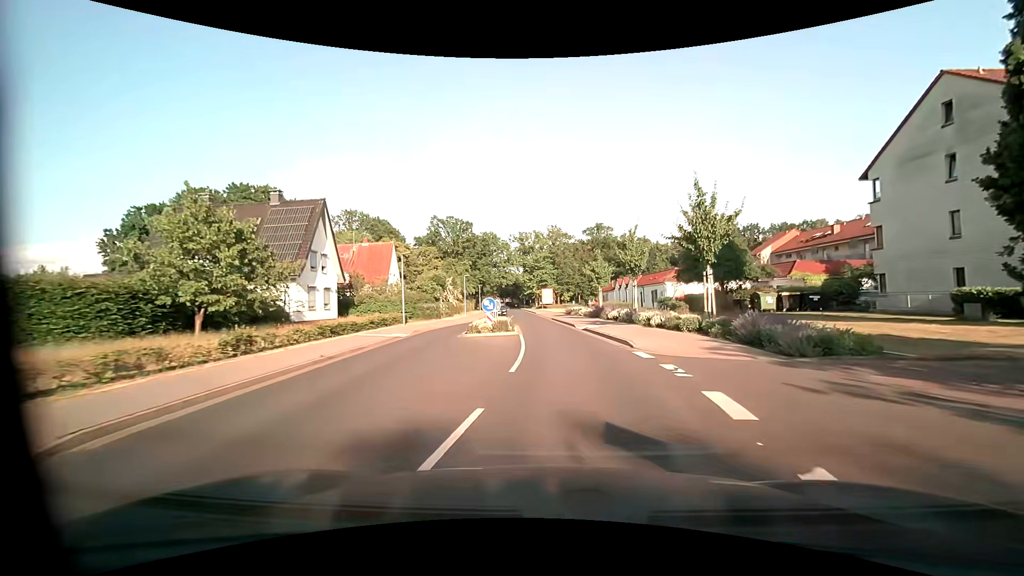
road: unclassified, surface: asphalt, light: Day
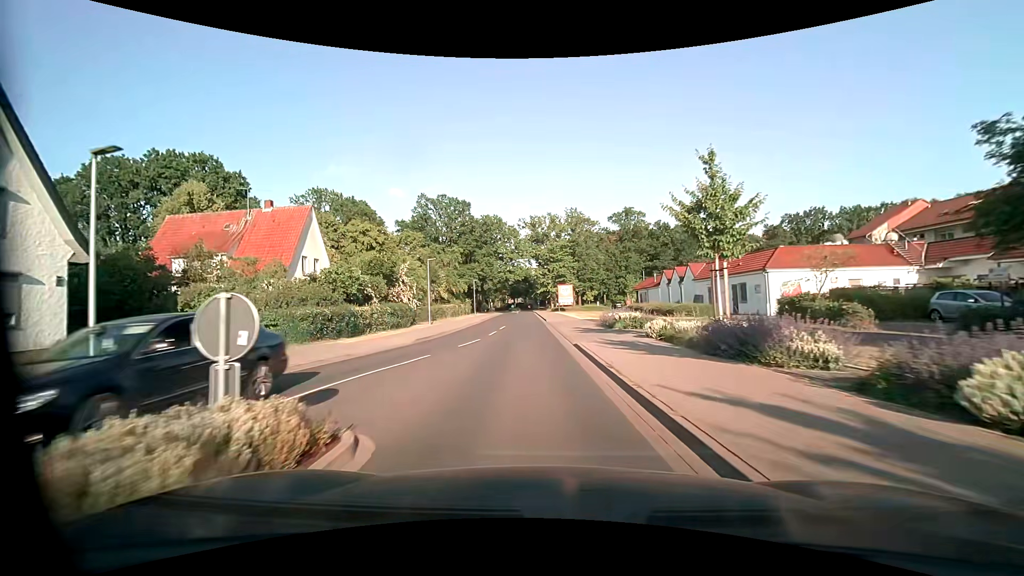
(+0.3, +24.4) m; -2°
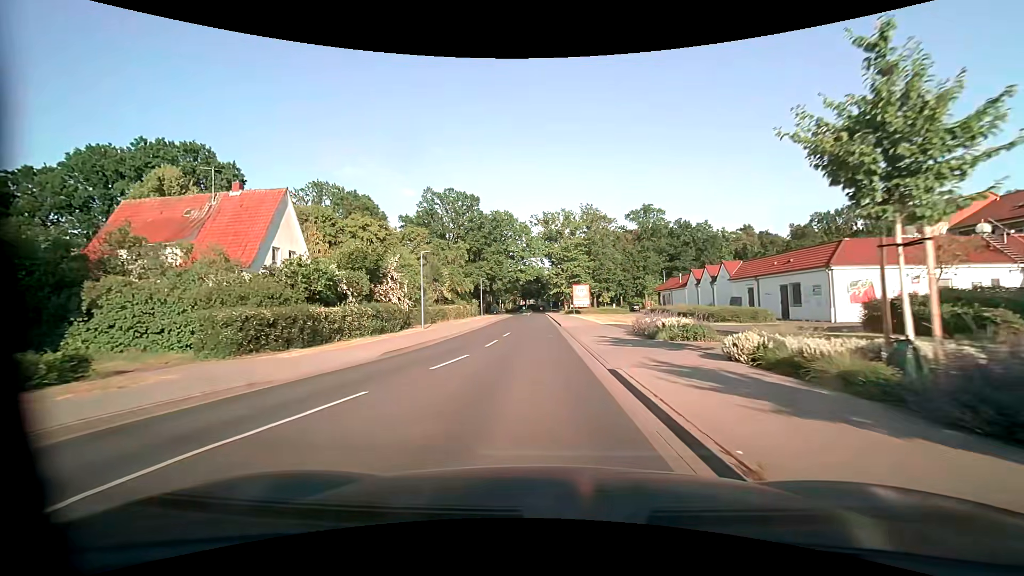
(-0.1, +5.9) m; -1°
(0, +10) (0, +20) (0, +30) (-1, +40) (-1, +50) (-1, +60) (-1, +70) (-1, +80) (-1, +90) (-1, +100) m
